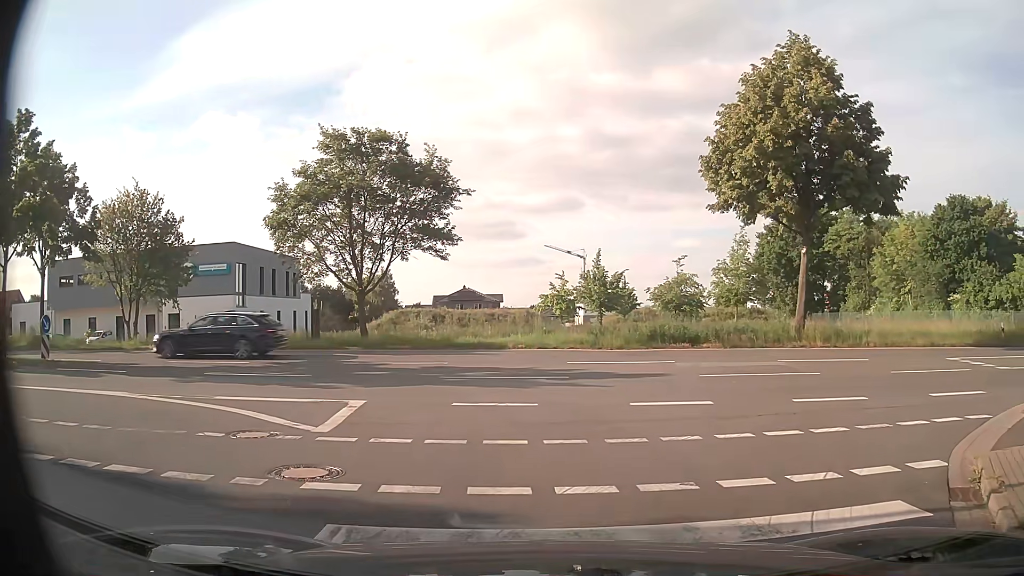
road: residential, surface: asphalt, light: Day
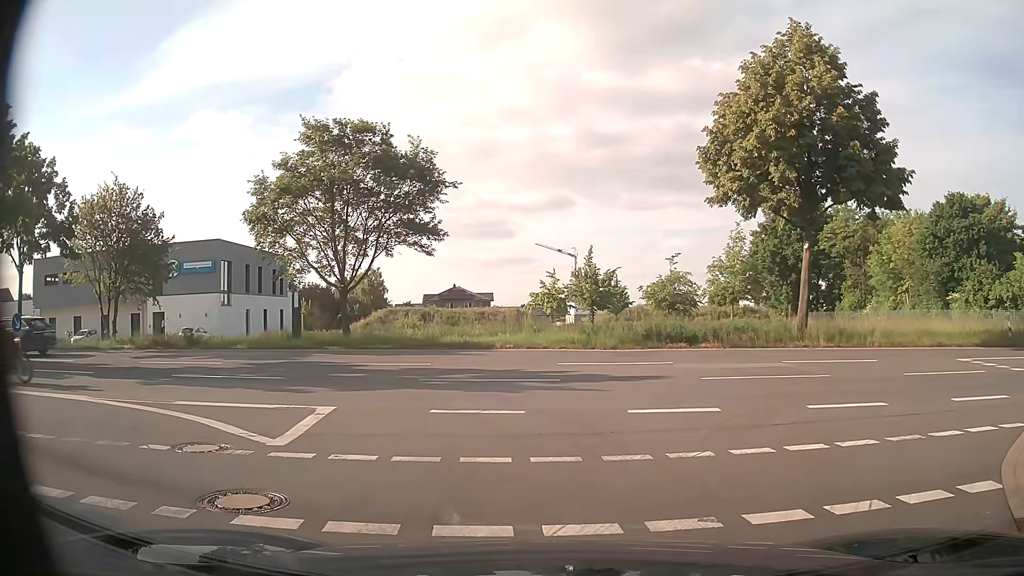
(0.0, +1.1) m; +2°
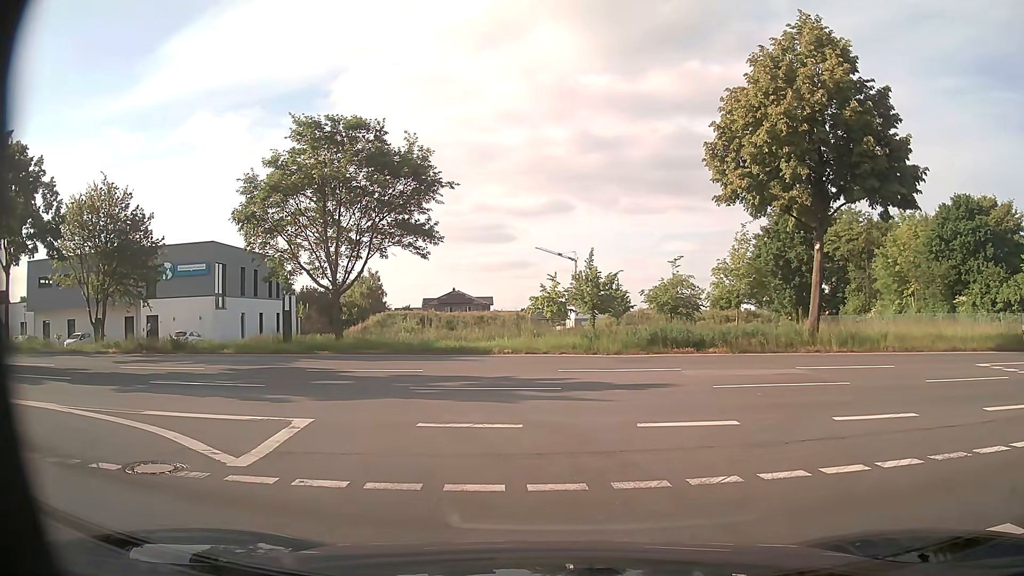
(0.0, +1.1) m; 0°
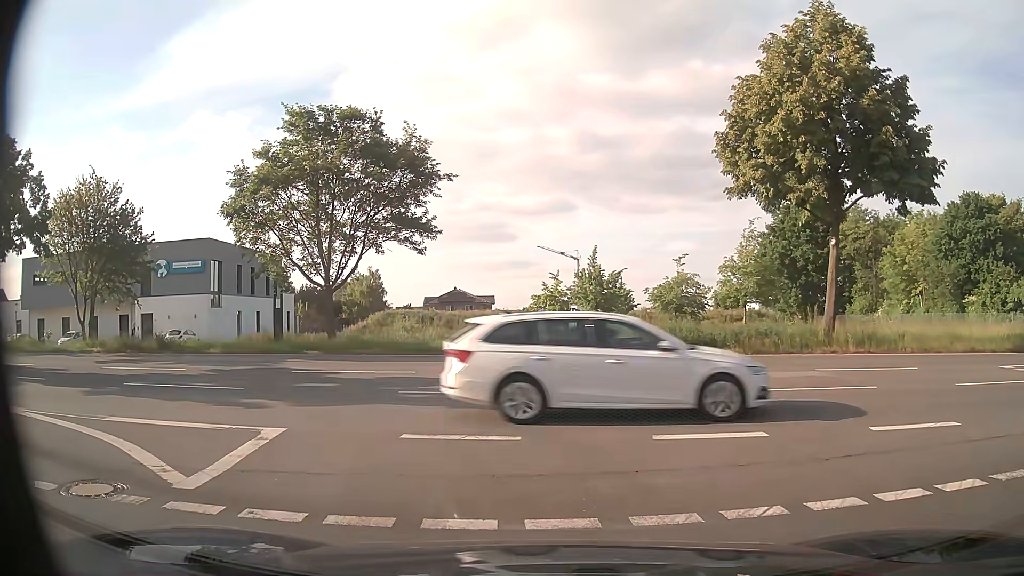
(0.0, +1.2) m; 0°
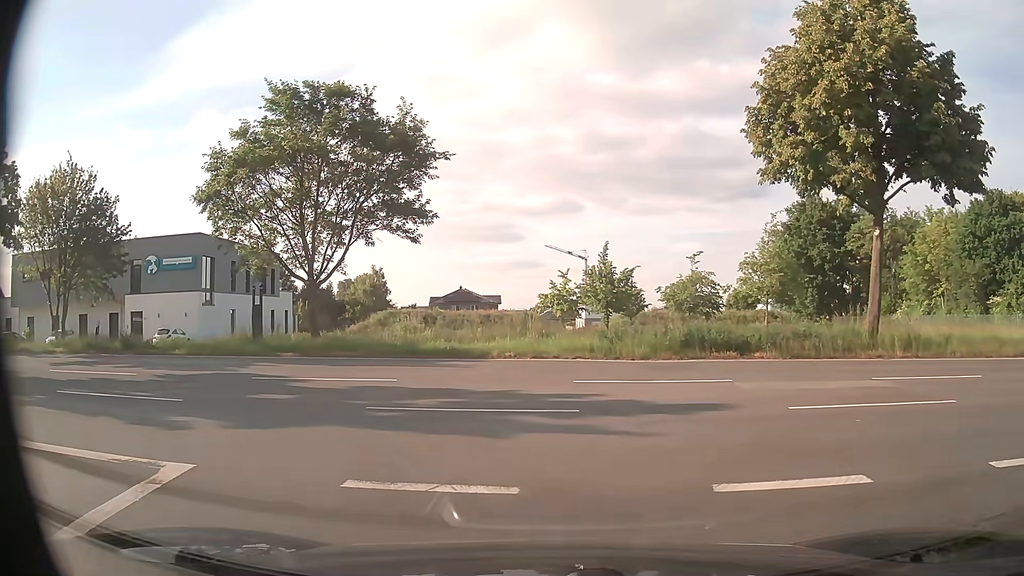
(0.0, +2.7) m; 0°
